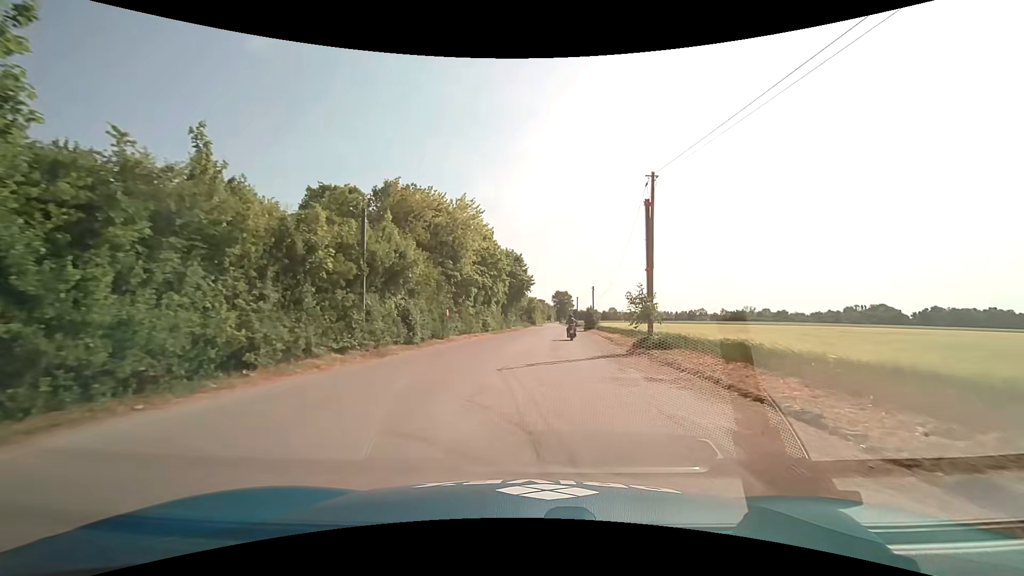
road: service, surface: asphalt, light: Day
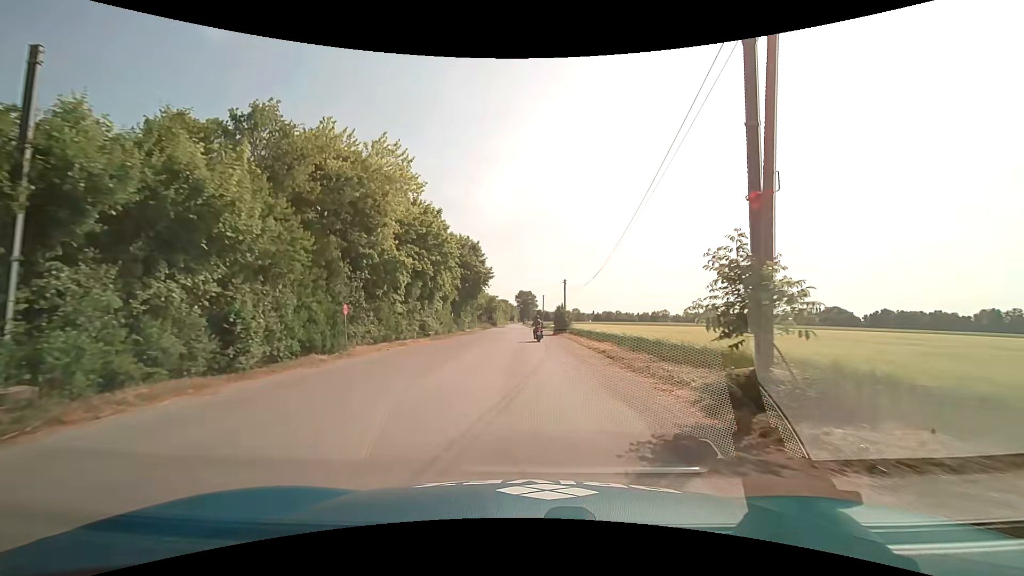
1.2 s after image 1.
(+0.6, +12.6) m; +5°
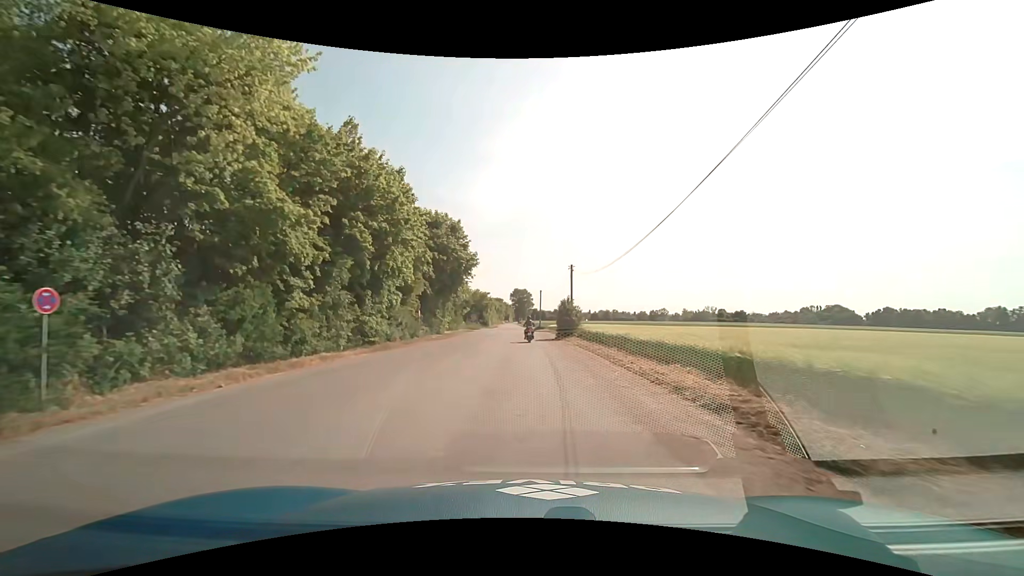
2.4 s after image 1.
(+0.1, +13.2) m; 0°
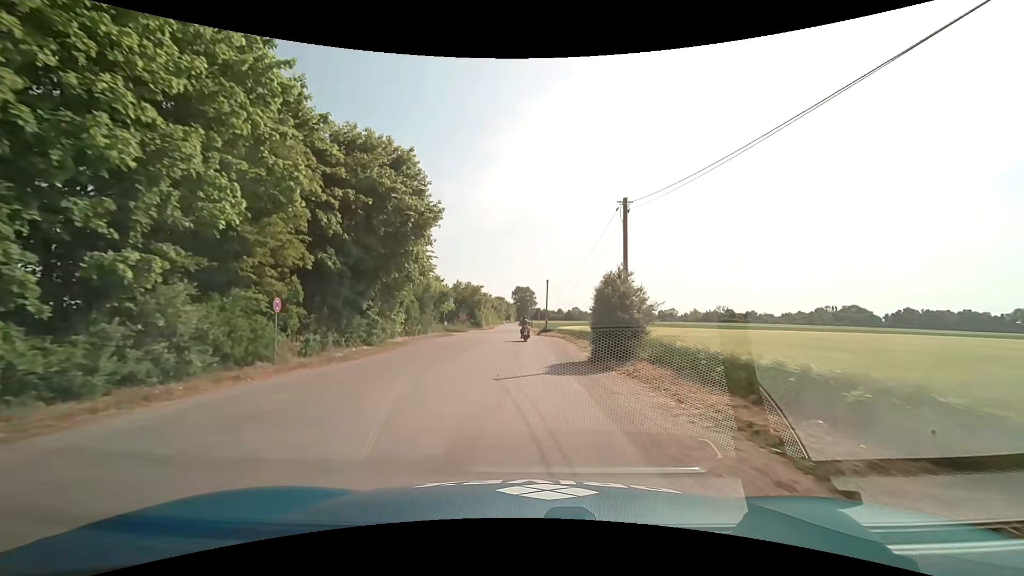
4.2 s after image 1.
(0.0, +20.9) m; 0°
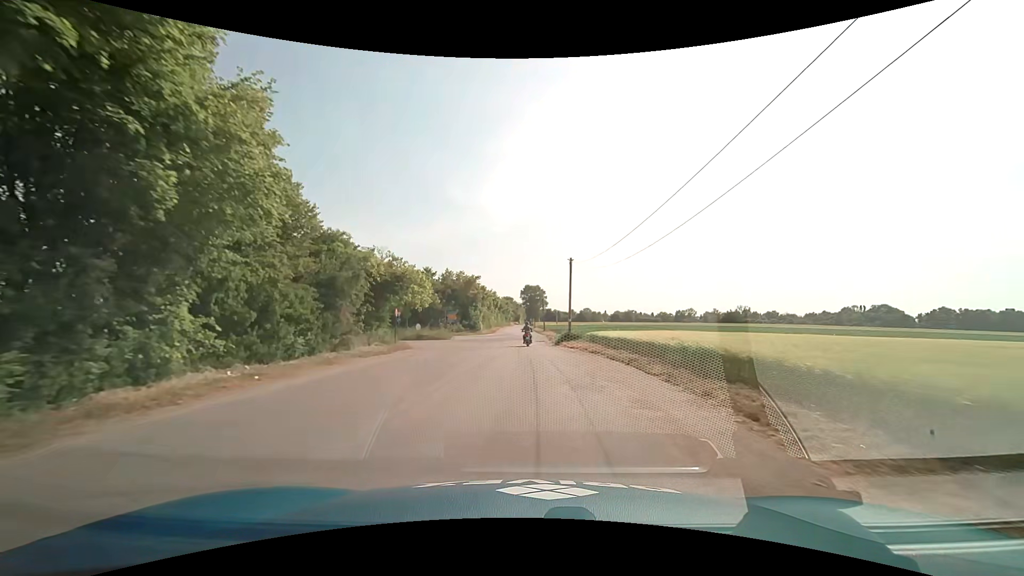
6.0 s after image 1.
(-0.3, +22.0) m; -1°
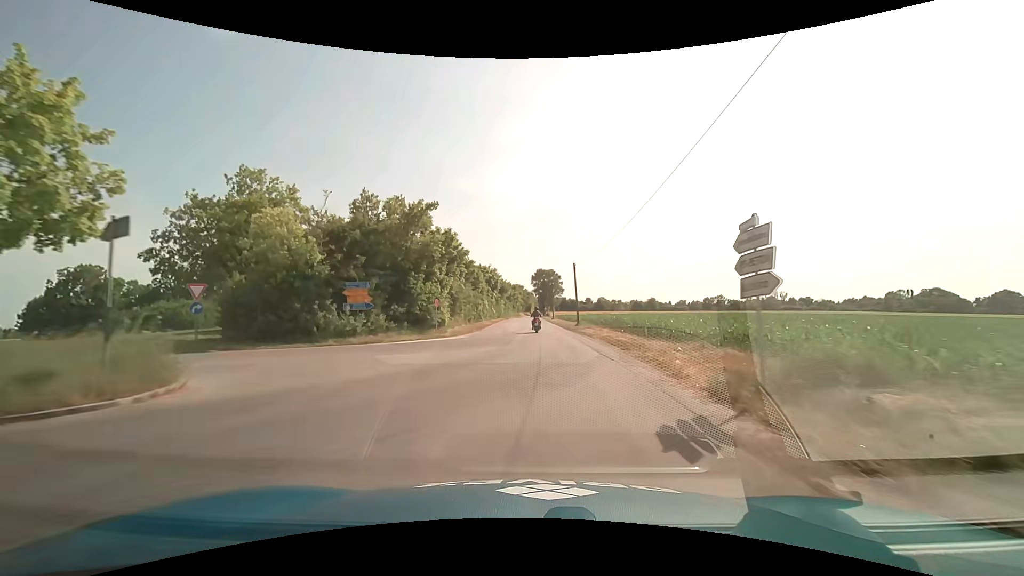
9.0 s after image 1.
(-0.6, +38.7) m; -2°
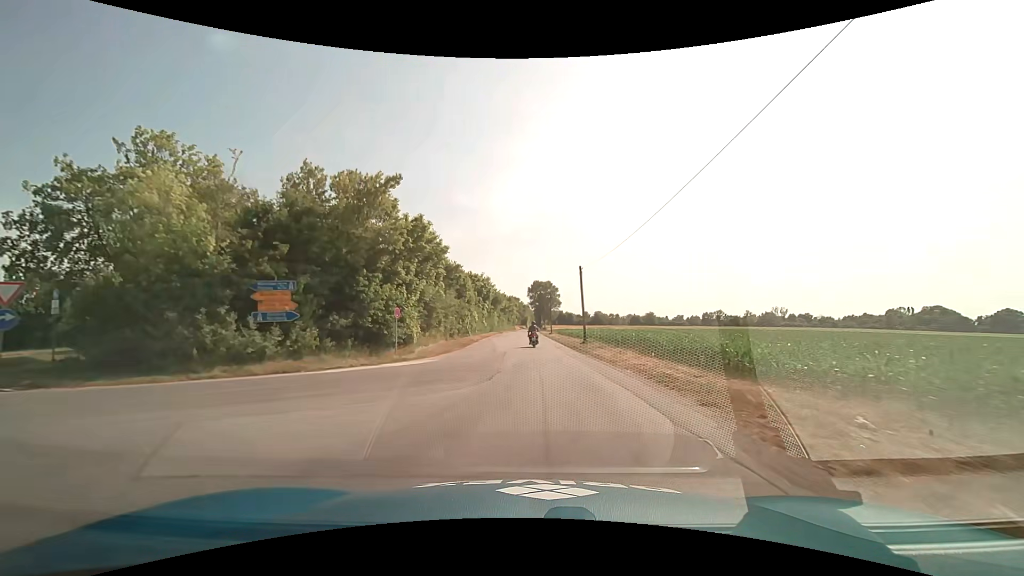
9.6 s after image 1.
(+0.1, +7.9) m; 0°
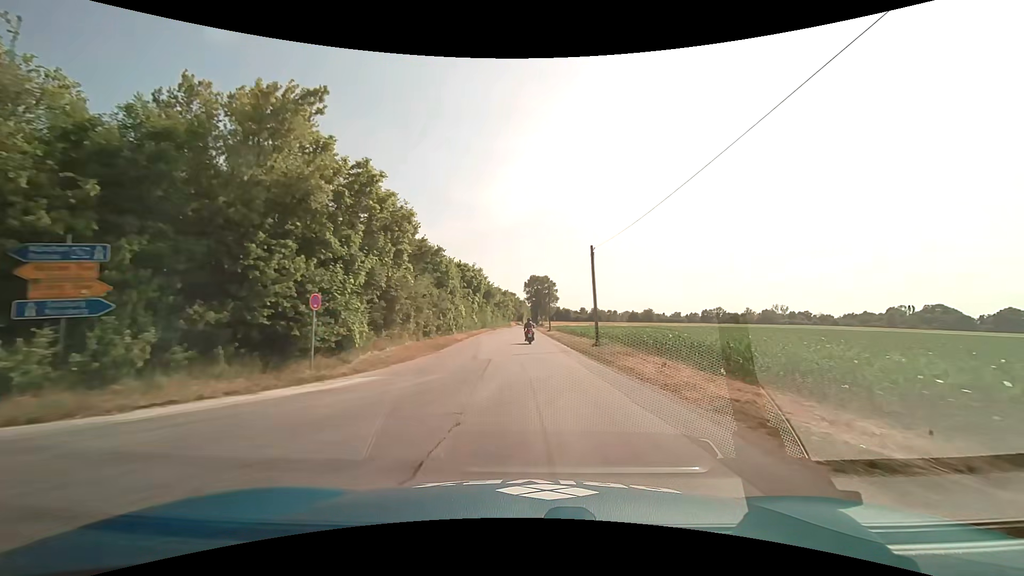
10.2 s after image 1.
(+0.1, +7.8) m; +1°
(0, +10) (0, +20) (0, +30) (0, +40) (0, +50) (0, +60) (0, +70) (0, +80) (0, +90) (0, +100) m
